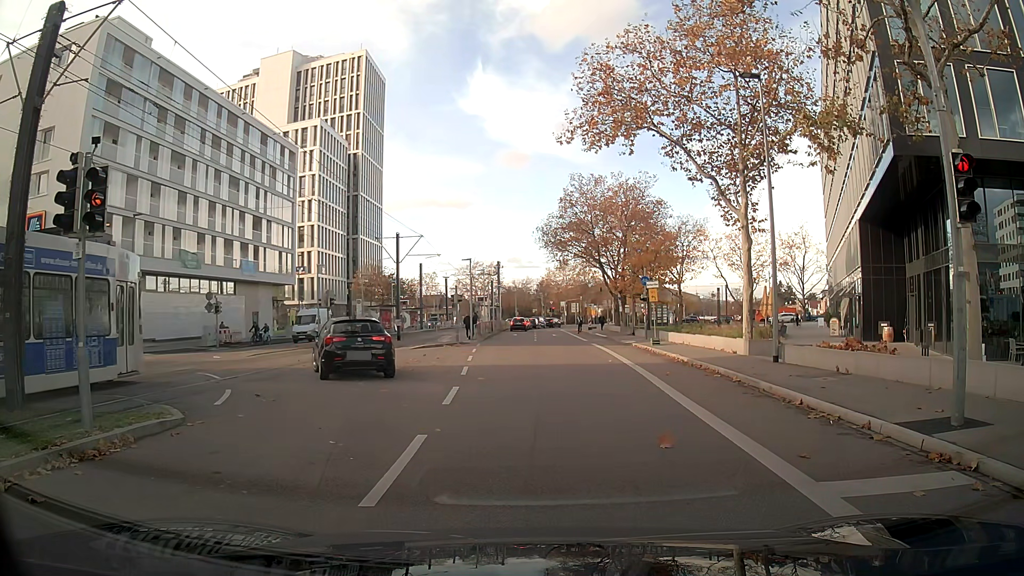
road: secondary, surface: asphalt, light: Day
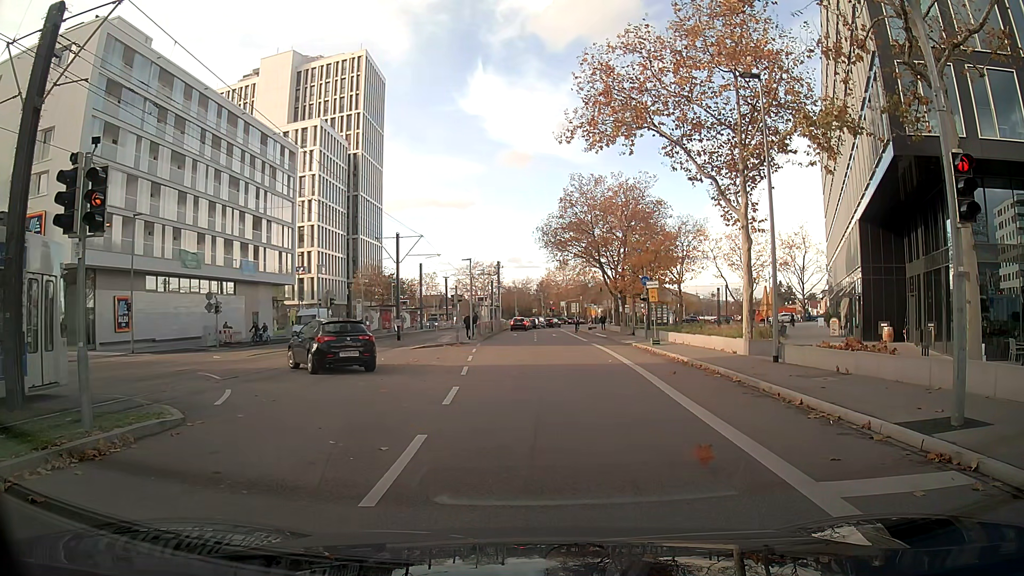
(0.0, 0.0) m; 0°
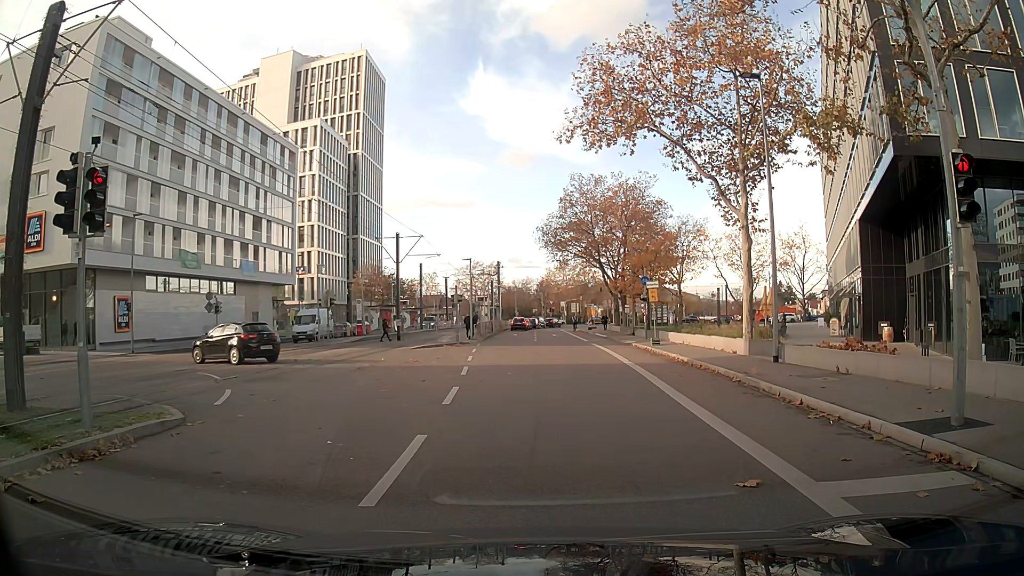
(0.0, 0.0) m; 0°
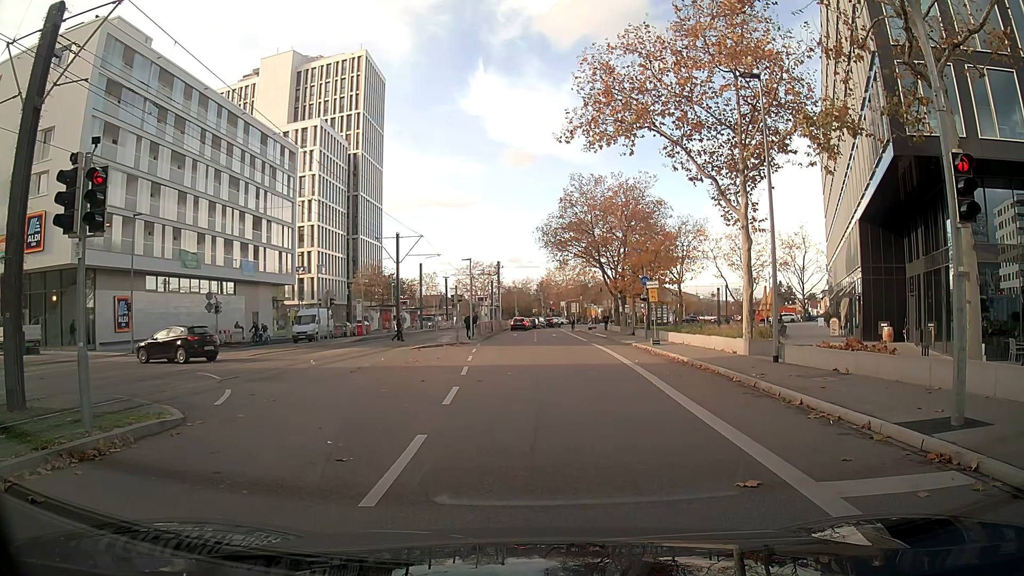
(0.0, 0.0) m; 0°
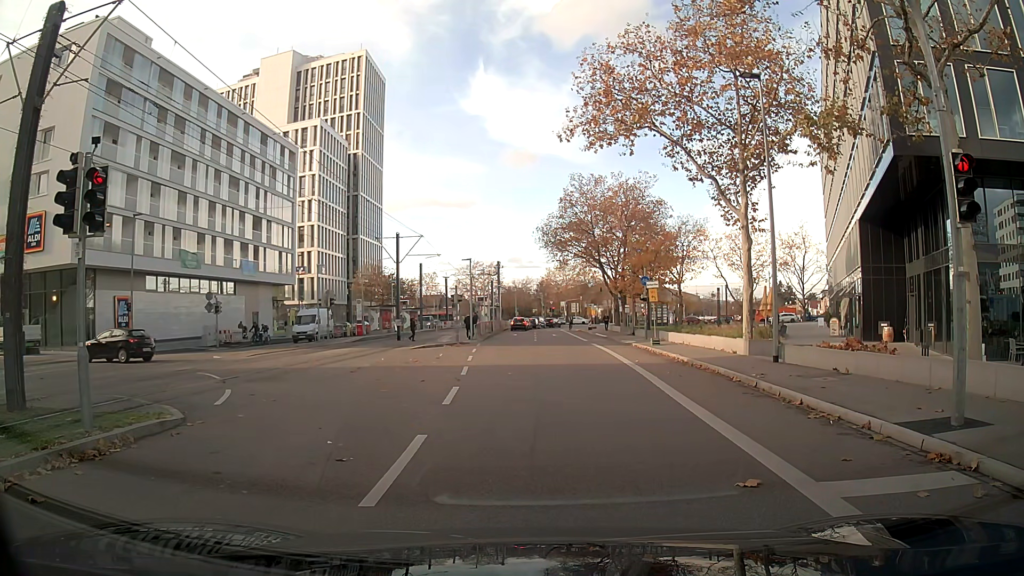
(0.0, 0.0) m; 0°
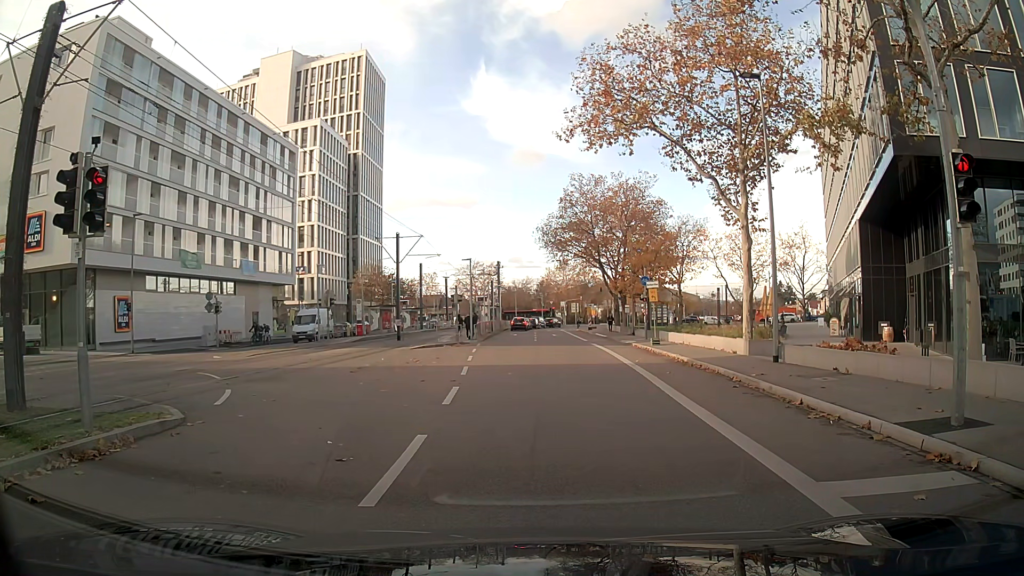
(0.0, 0.0) m; 0°
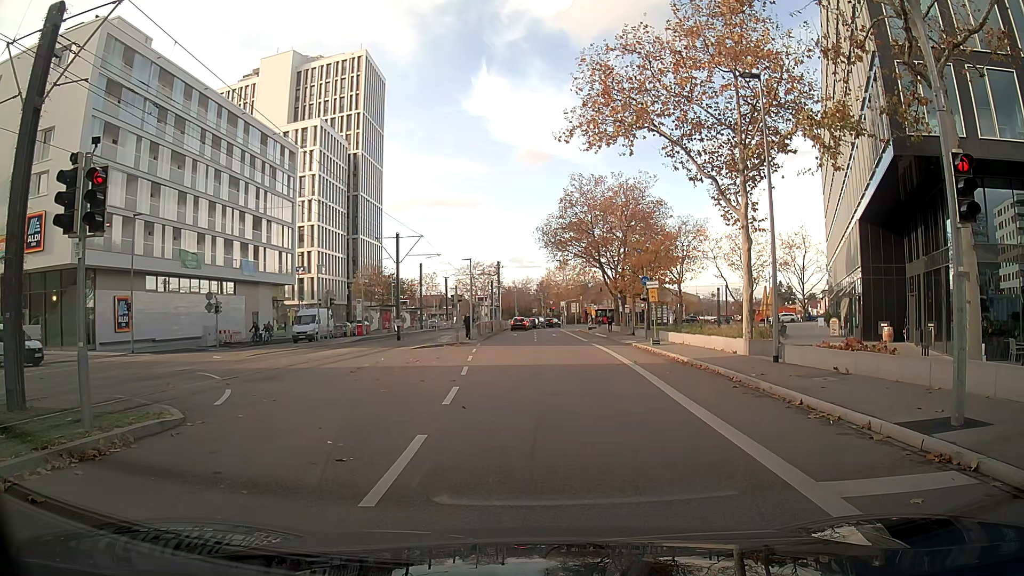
(0.0, 0.0) m; 0°
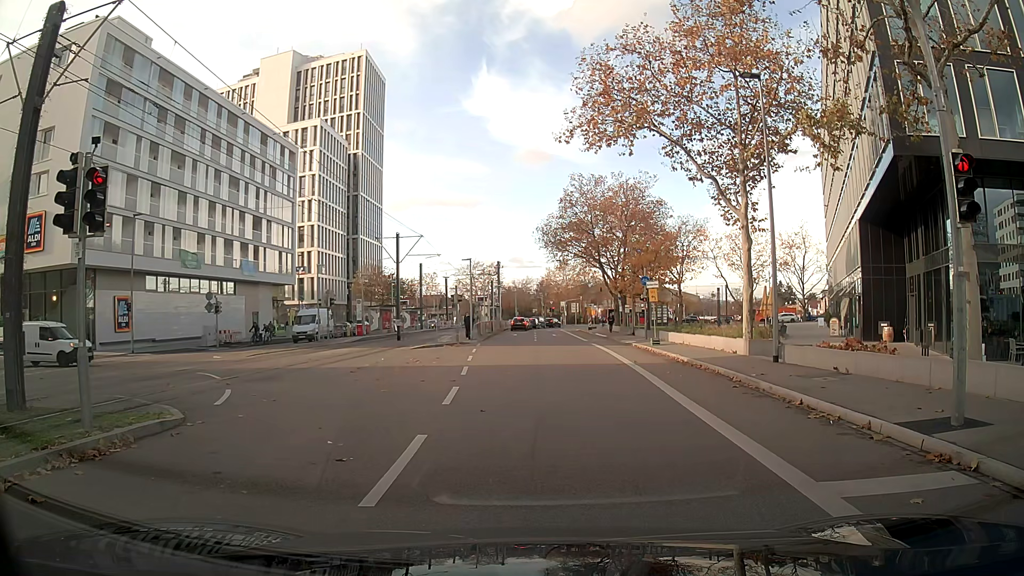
(0.0, 0.0) m; 0°
(0, +10) (0, +20) (0, +30) (0, +40) (0, +50) (-1, +60) (-1, +70) (0, +80) (0, +90) (+3, +100) m
